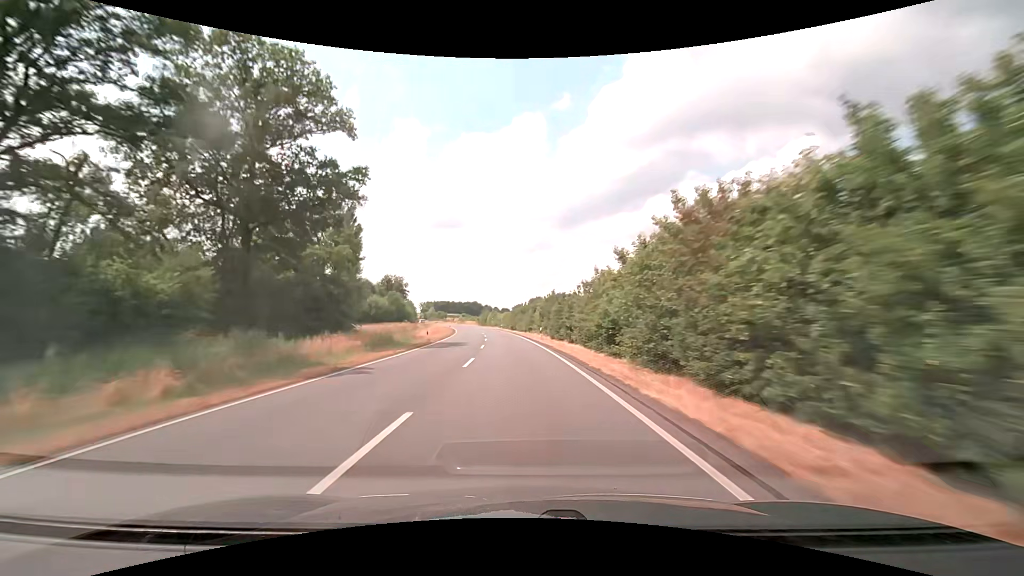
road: secondary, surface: asphalt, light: Day
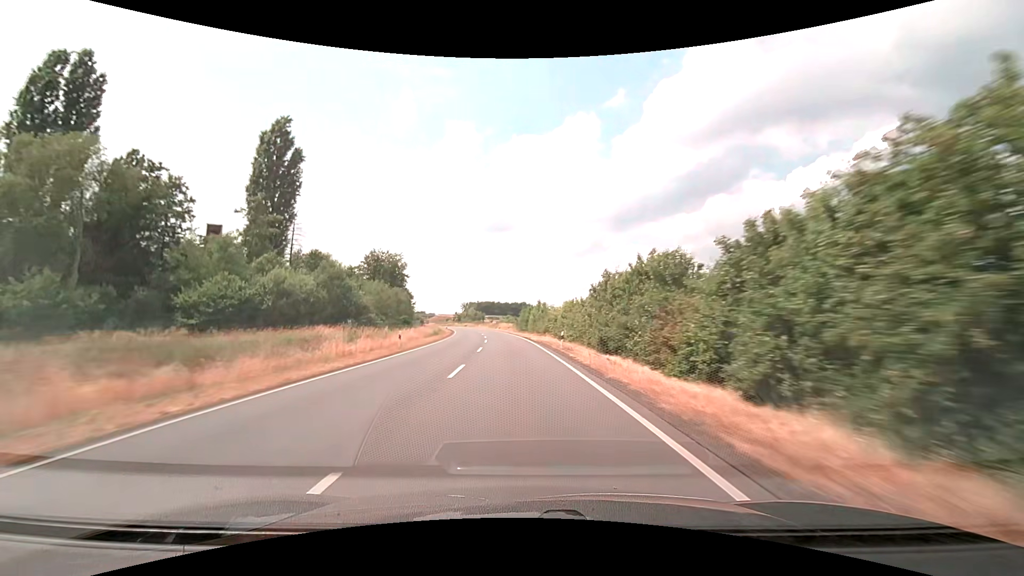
(-3.2, +63.0) m; -6°
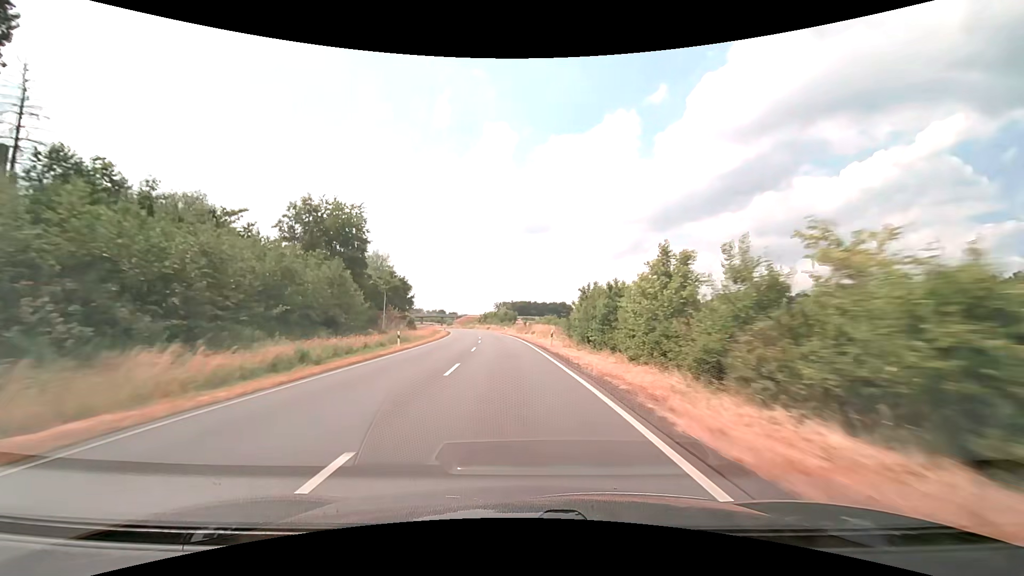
(-1.8, +47.4) m; -4°
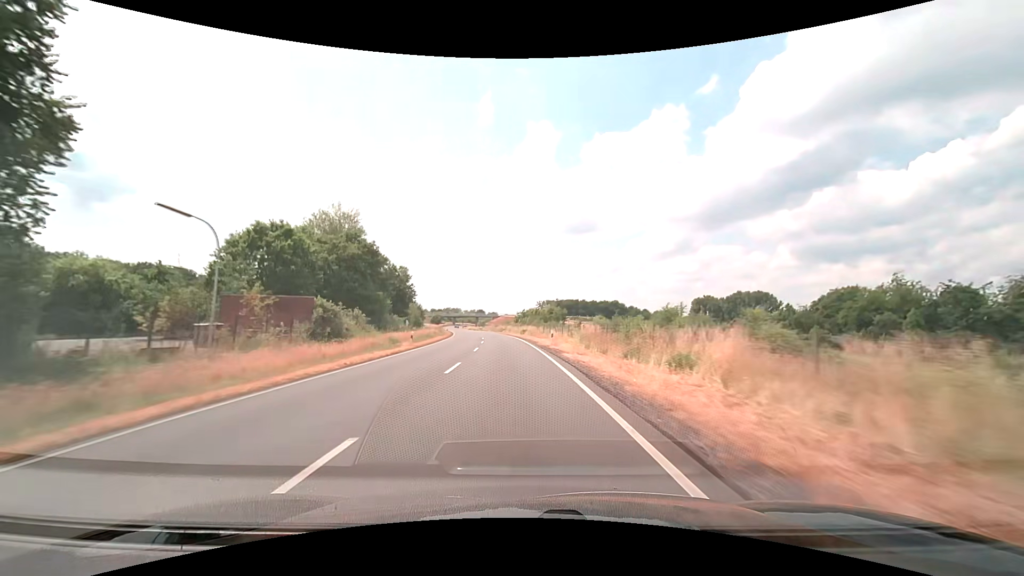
(-2.0, +47.4) m; -5°
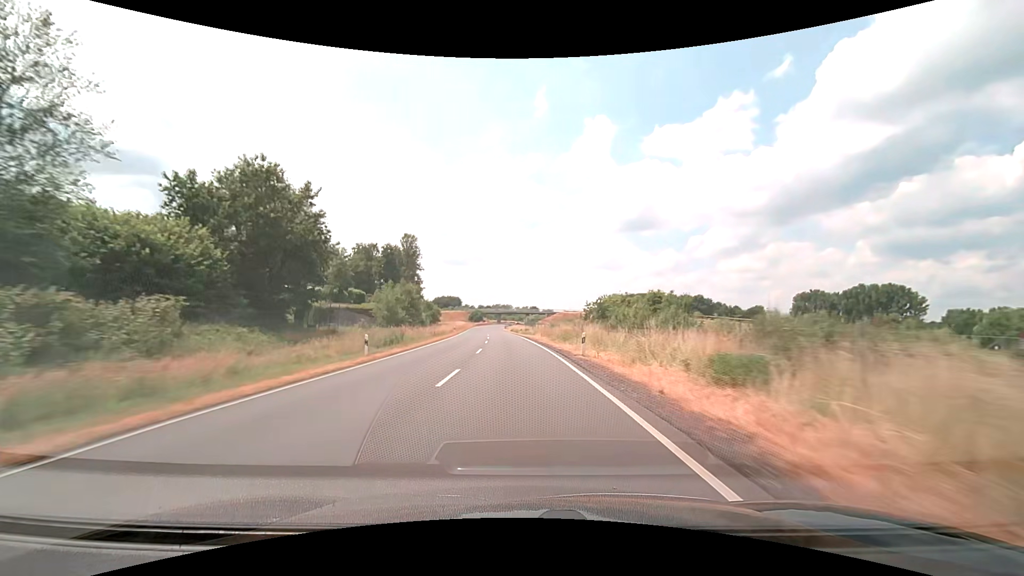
(-3.5, +63.2) m; -6°
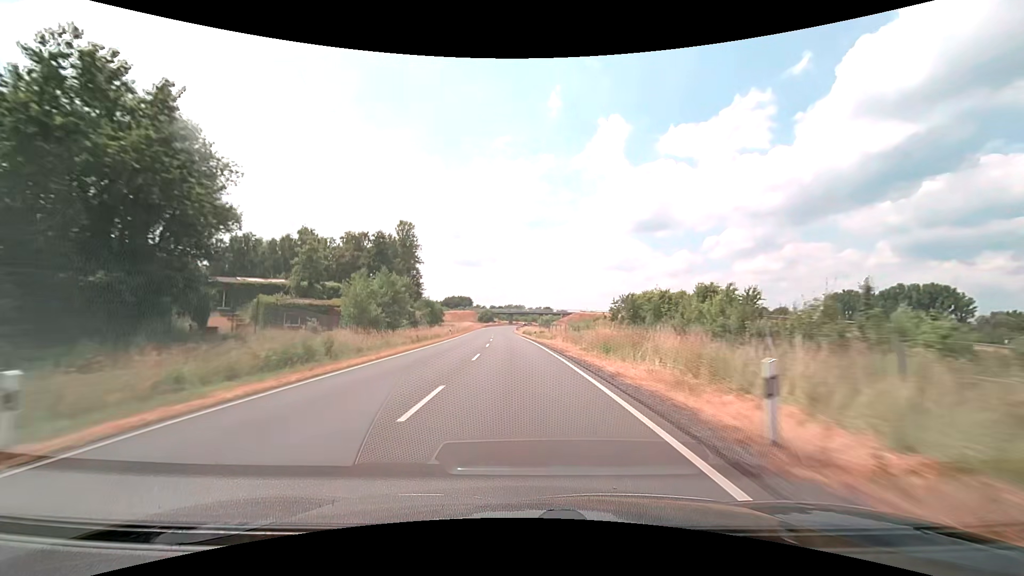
(-0.2, +15.9) m; -1°
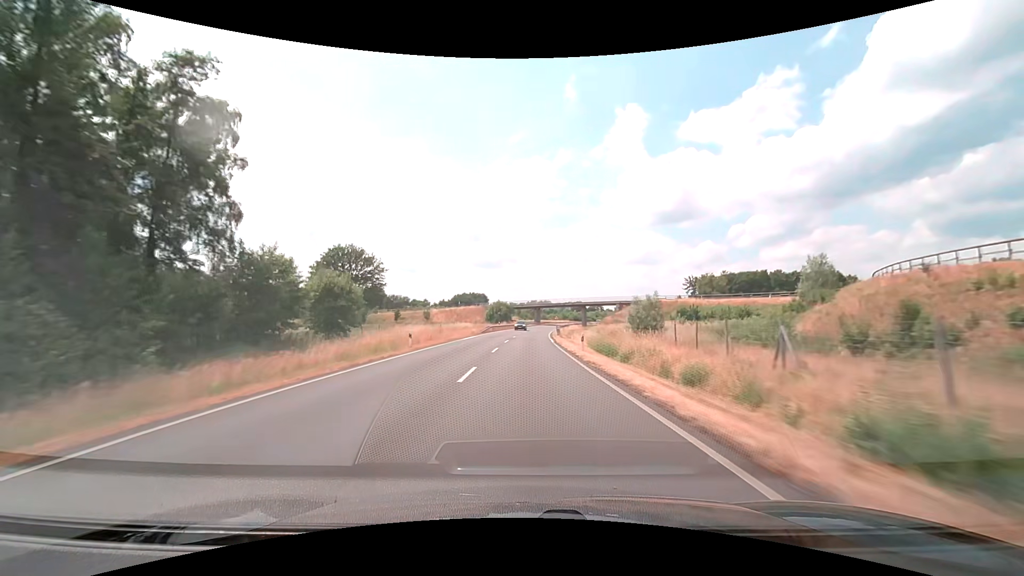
(-3.5, +79.2) m; -3°
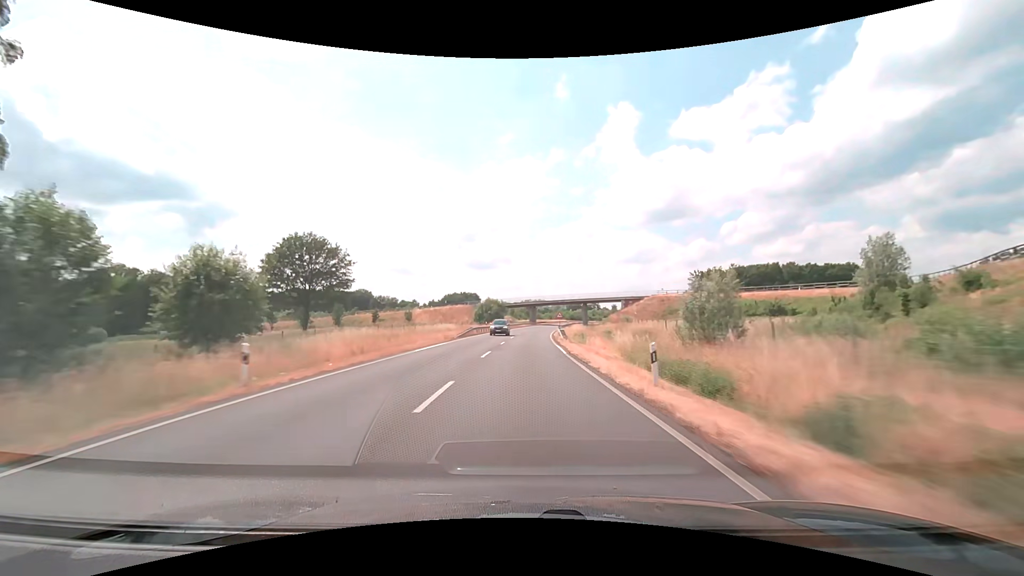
(+0.1, +15.8) m; +1°
(0, +10) (0, +20) (0, +30) (+1, +40) (+1, +50) (+2, +60) (+3, +70) (+3, +80) (+5, +90) (+6, +100) m
